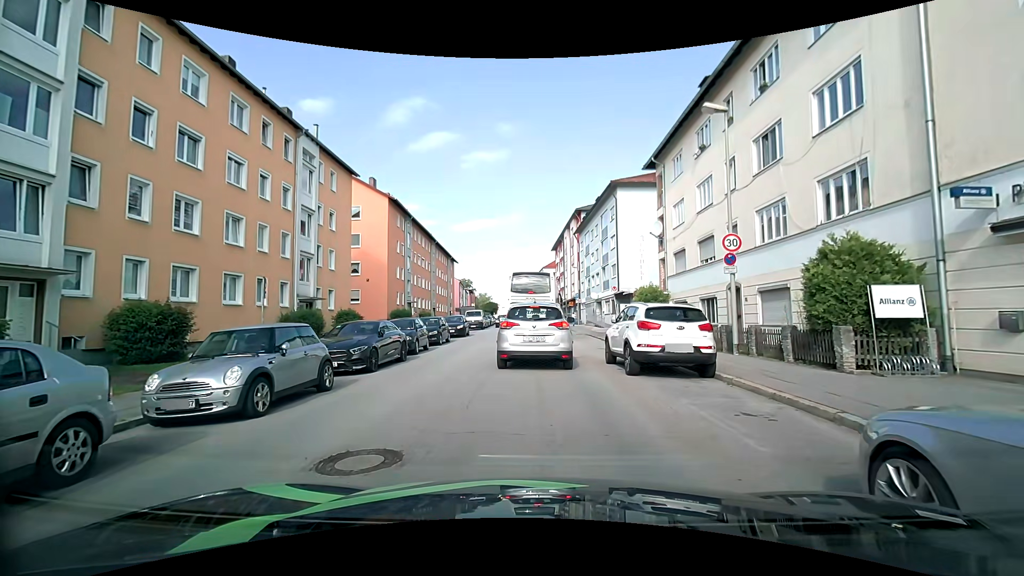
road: tertiary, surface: asphalt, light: Day
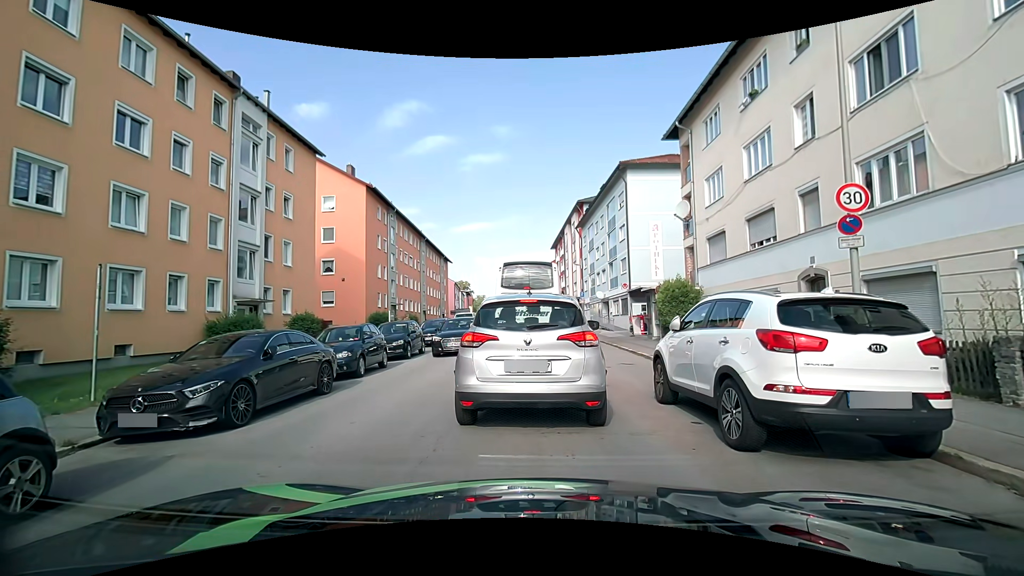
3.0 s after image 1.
(-0.1, +5.8) m; -1°
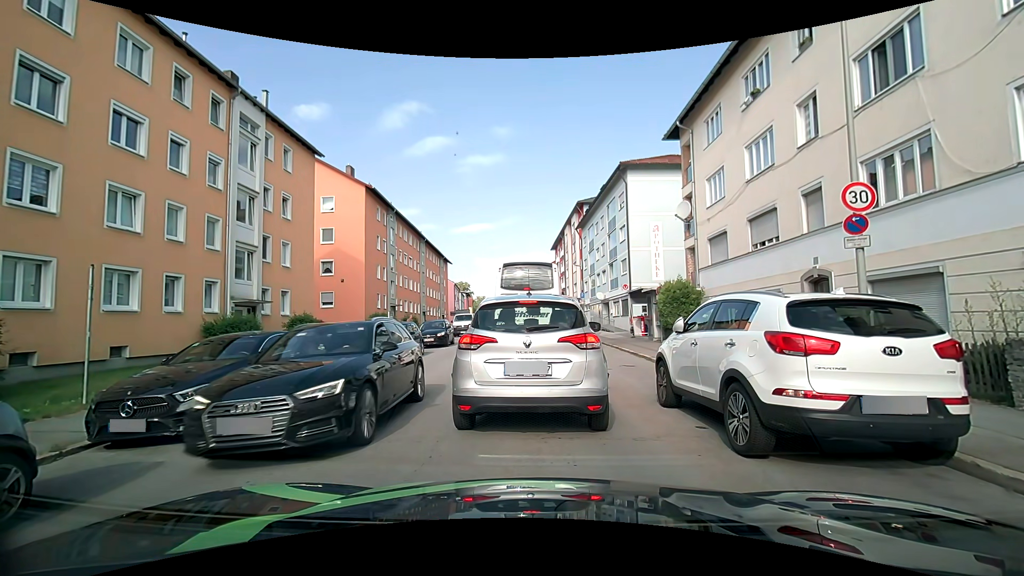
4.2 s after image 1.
(0.0, +0.2) m; 0°
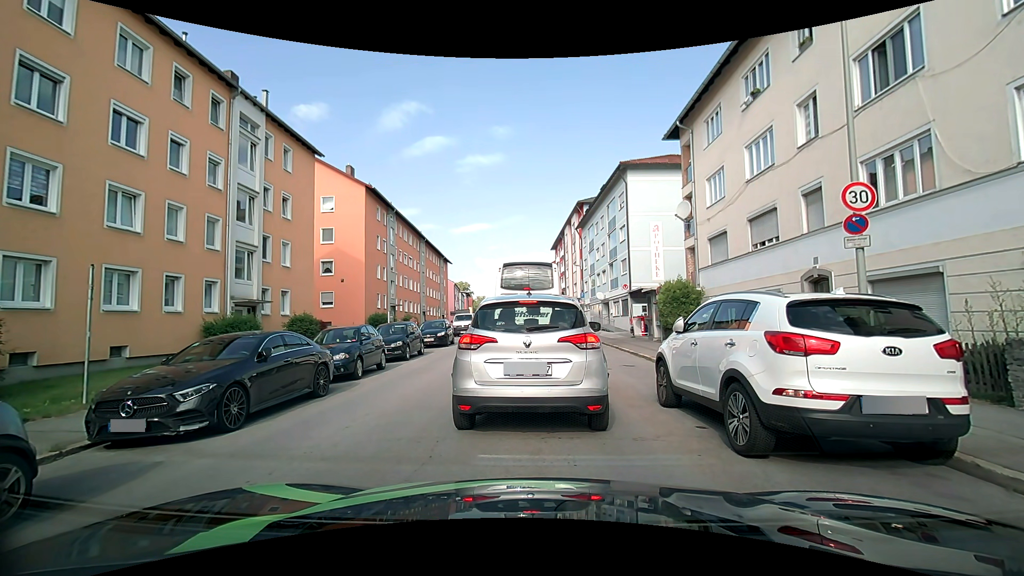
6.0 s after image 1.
(0.0, 0.0) m; 0°
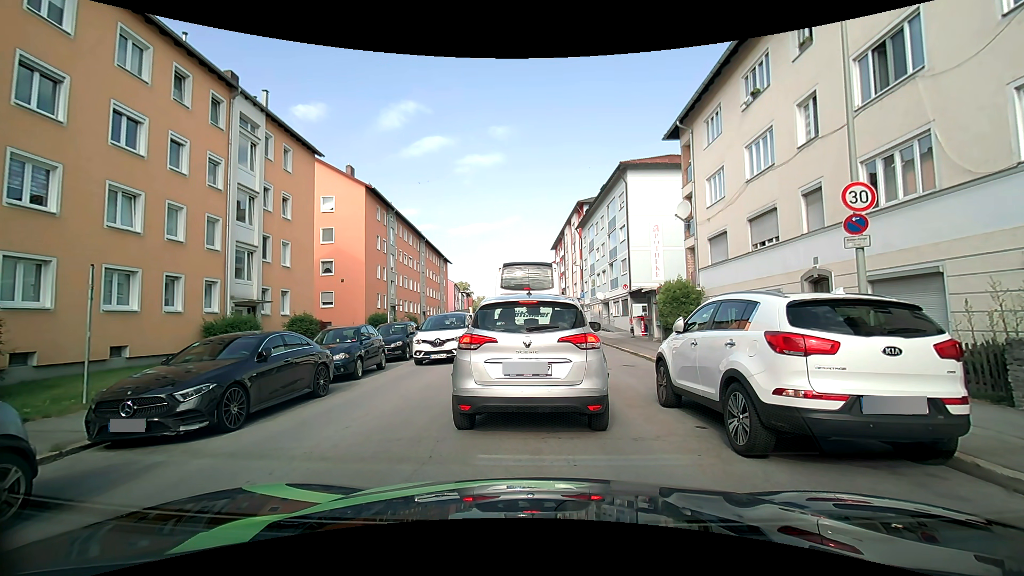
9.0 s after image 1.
(0.0, 0.0) m; 0°
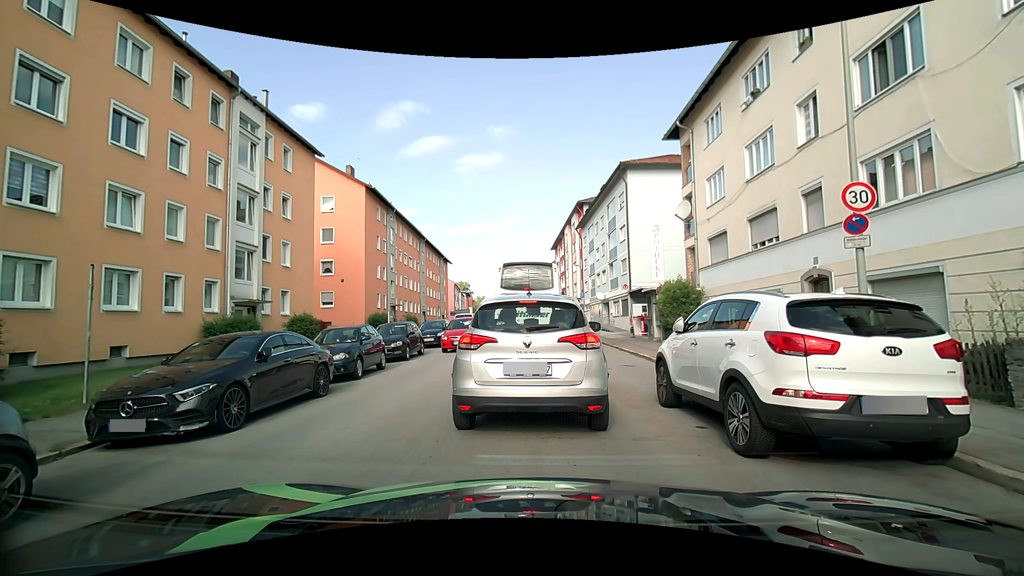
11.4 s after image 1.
(0.0, 0.0) m; 0°
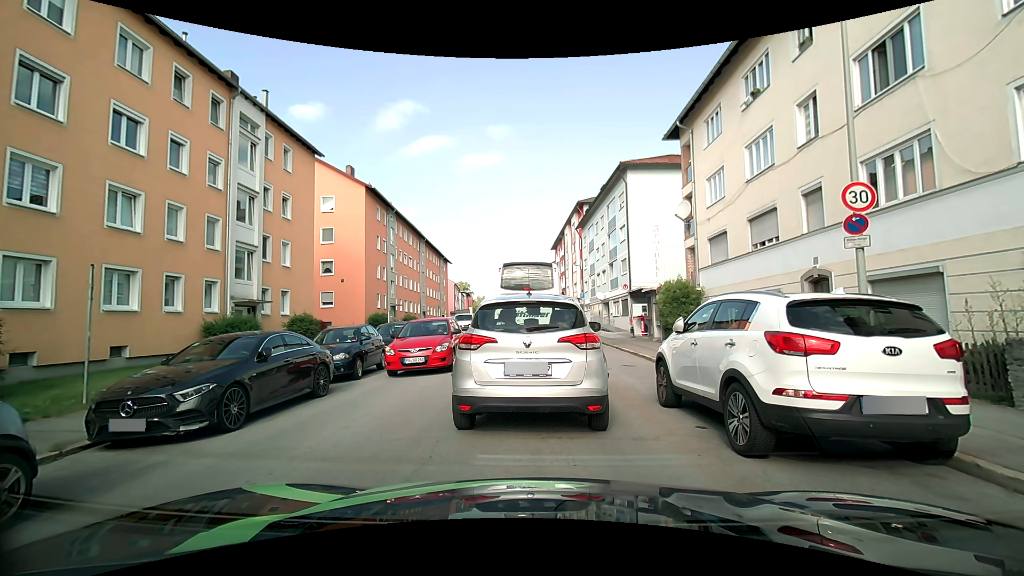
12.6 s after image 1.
(0.0, 0.0) m; 0°
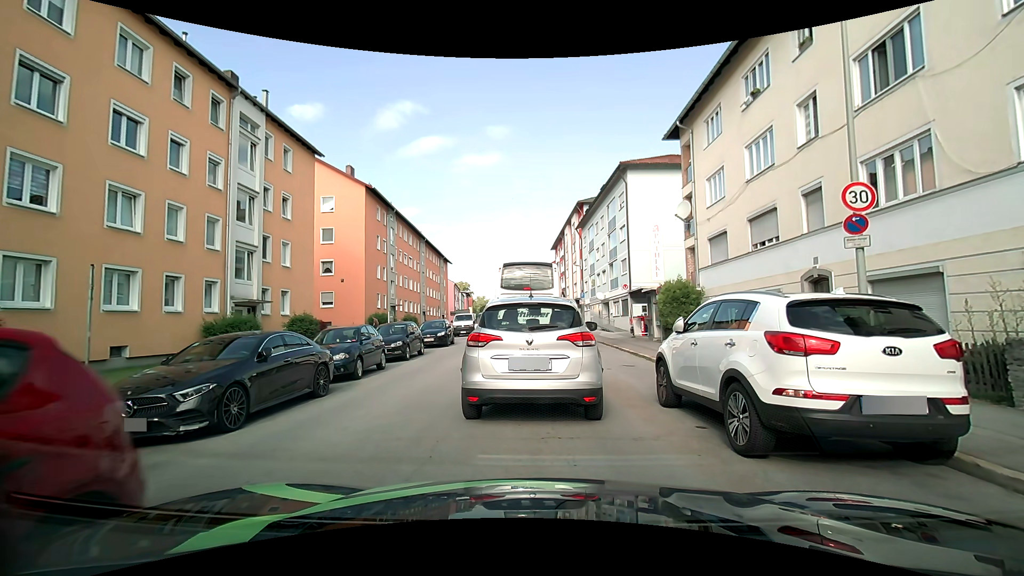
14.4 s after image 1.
(0.0, 0.0) m; 0°
